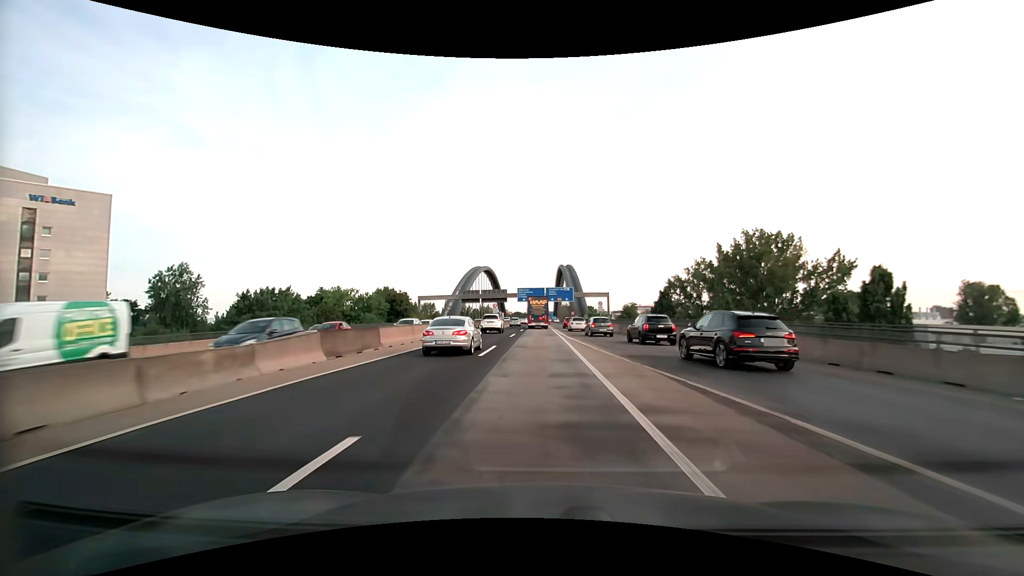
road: motorway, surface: asphalt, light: Day
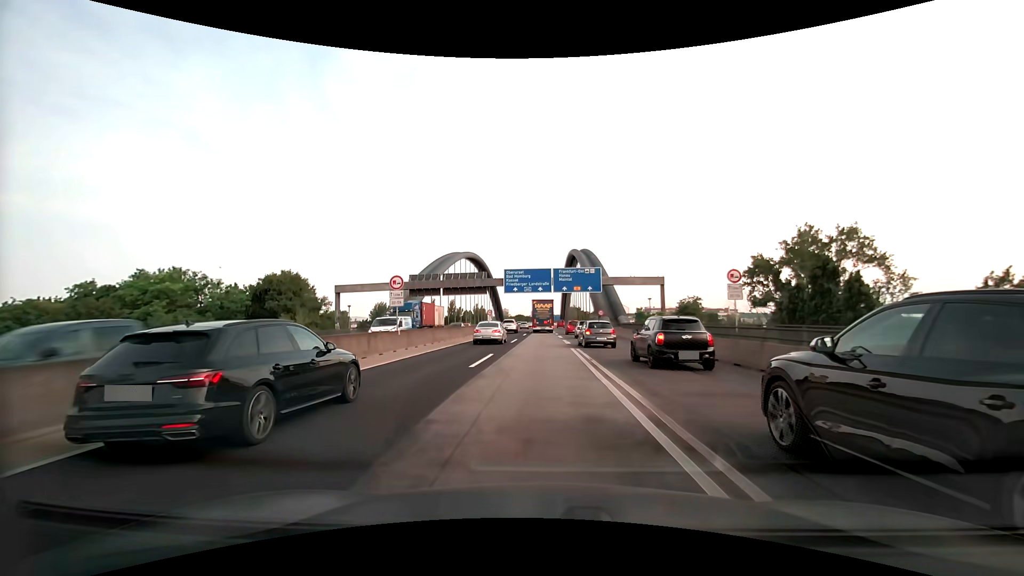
(-0.3, +56.1) m; -1°
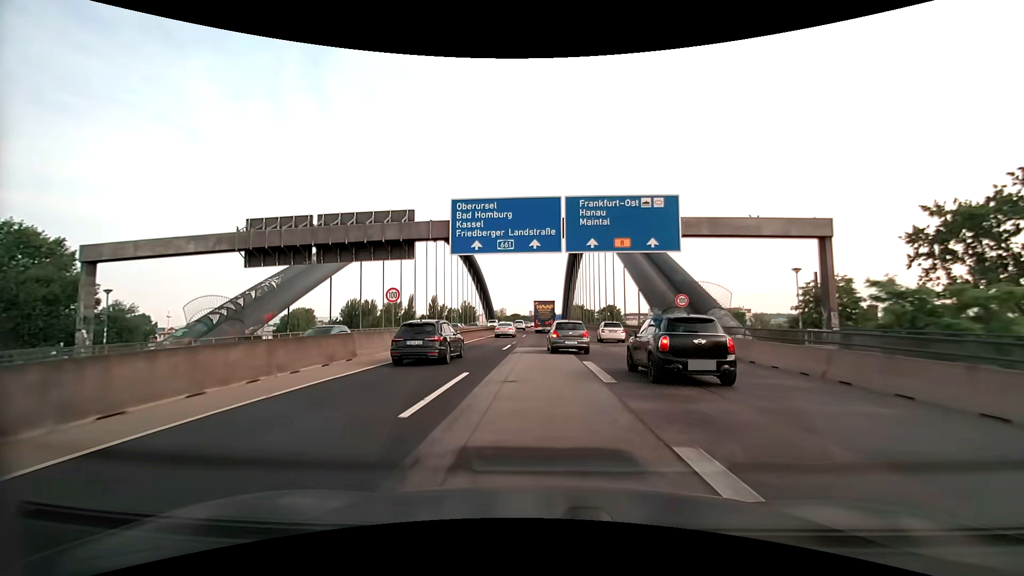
(-0.1, +43.9) m; 0°
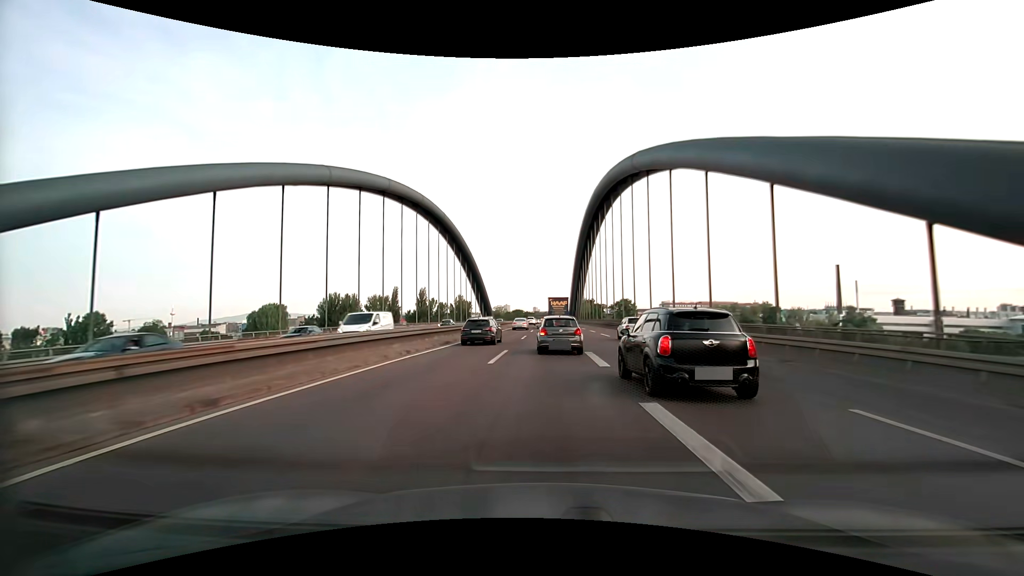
(-0.2, +33.0) m; 0°
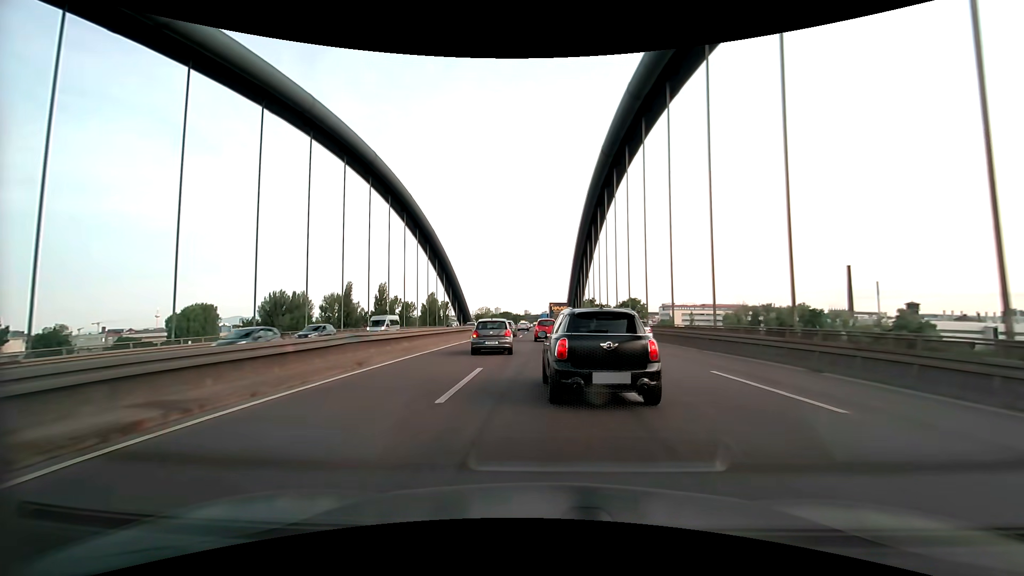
(+0.2, +42.6) m; +1°
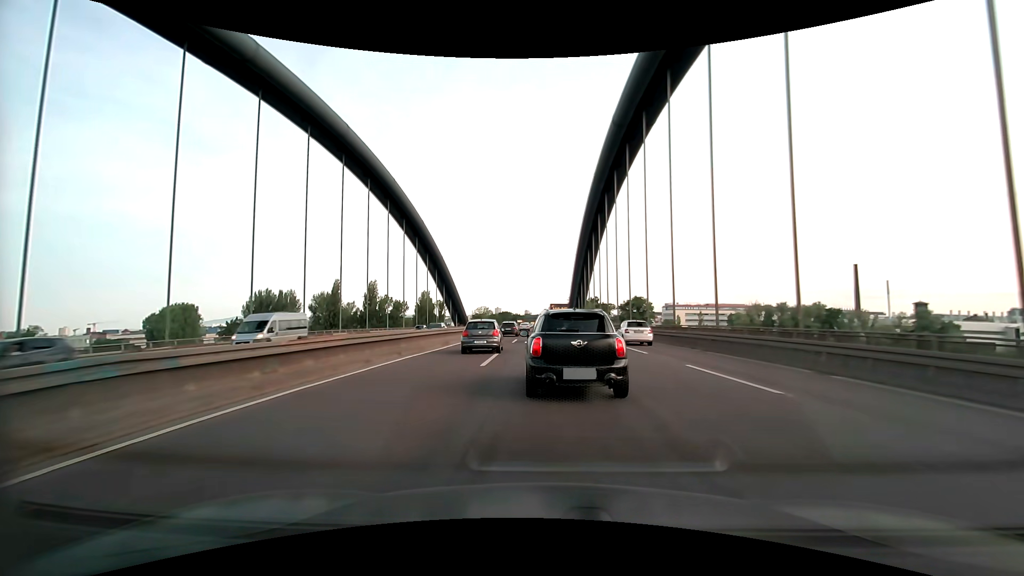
(0.0, +10.6) m; 0°
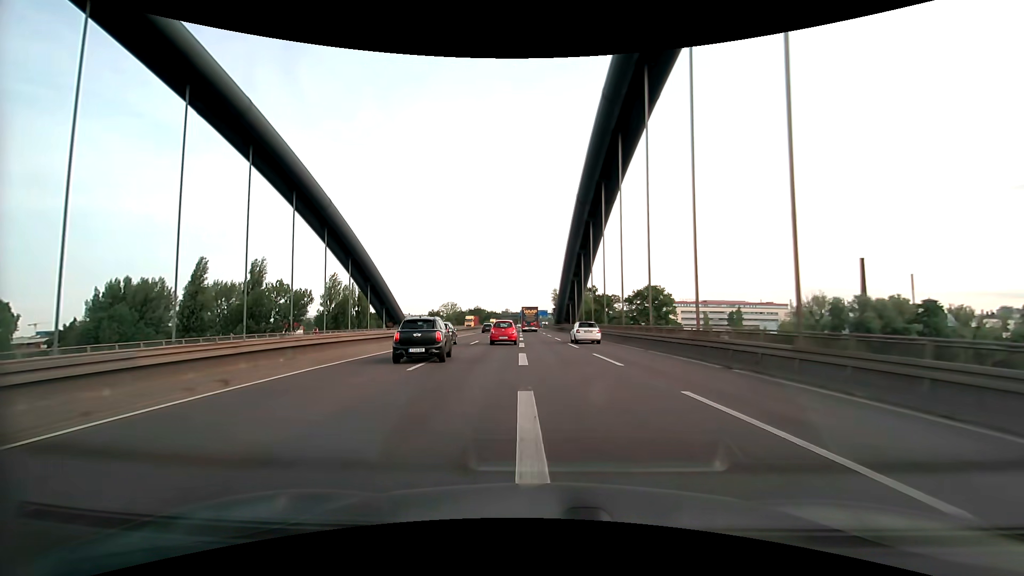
(+1.1, +54.9) m; +2°
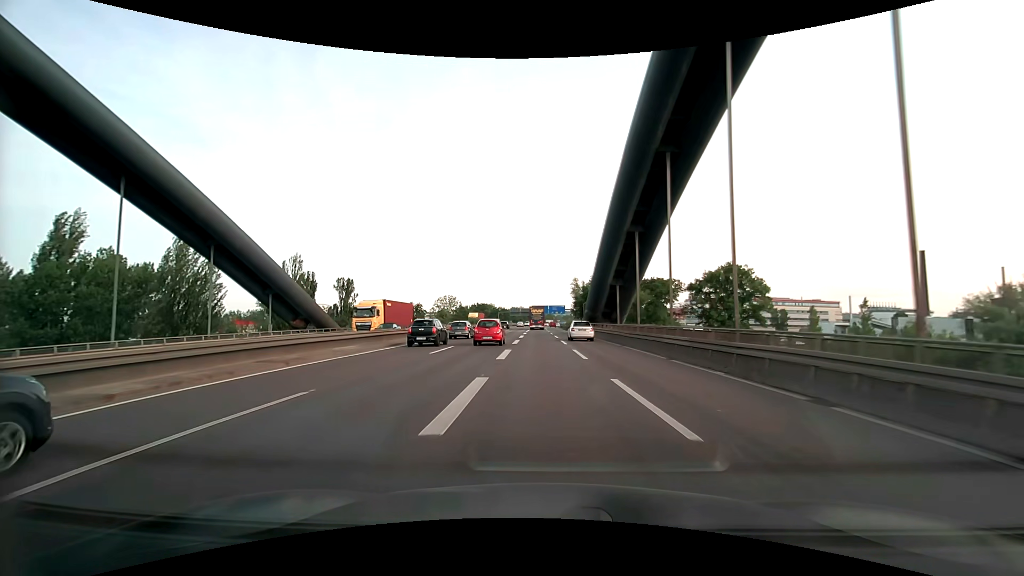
(-0.5, +46.5) m; -2°
(0, +10) (0, +20) (0, +30) (0, +40) (0, +50) (0, +60) (0, +70) (+1, +80) (+1, +90) (+1, +100) m
